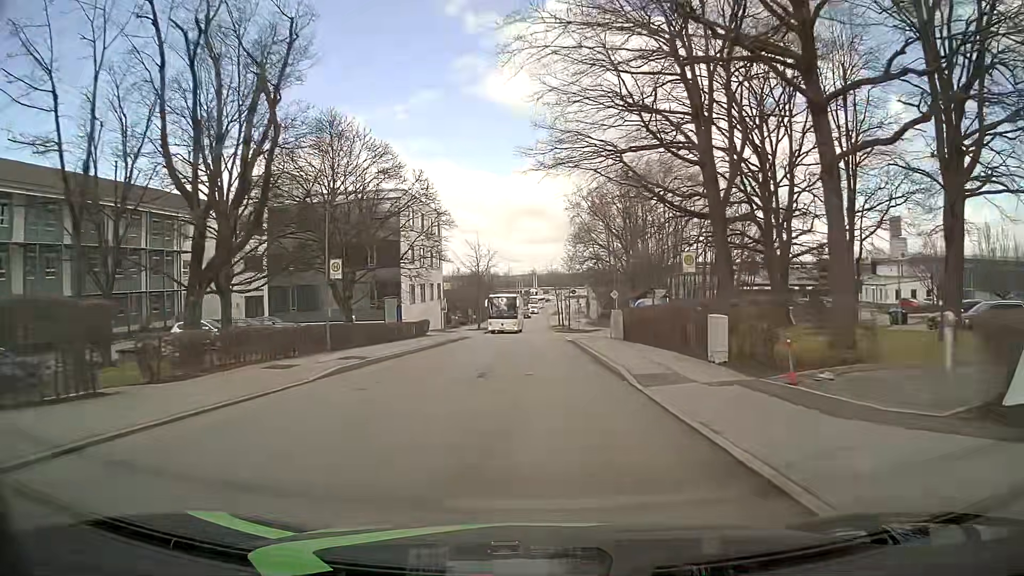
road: residential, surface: asphalt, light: Day
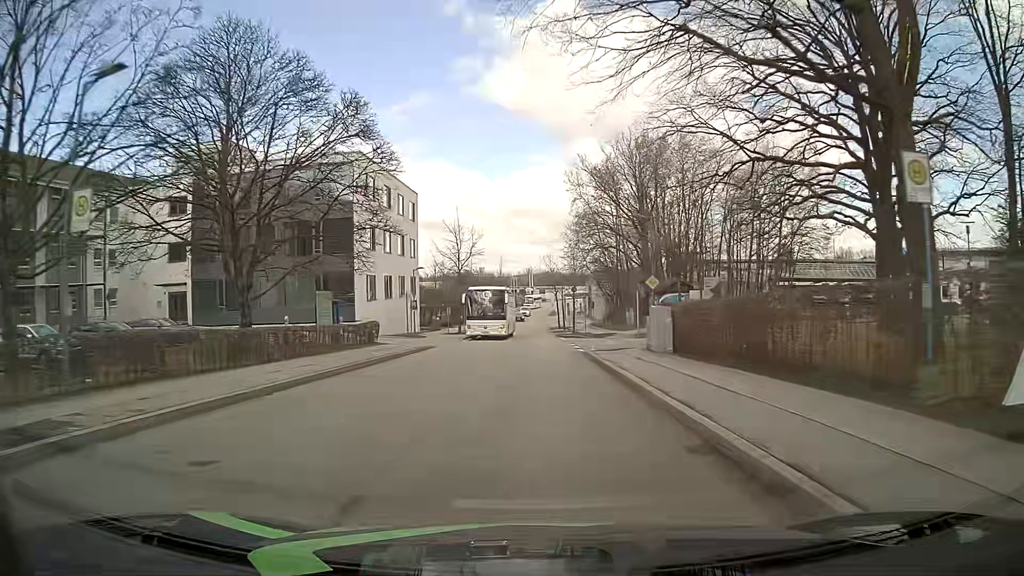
(0.0, +14.1) m; 0°
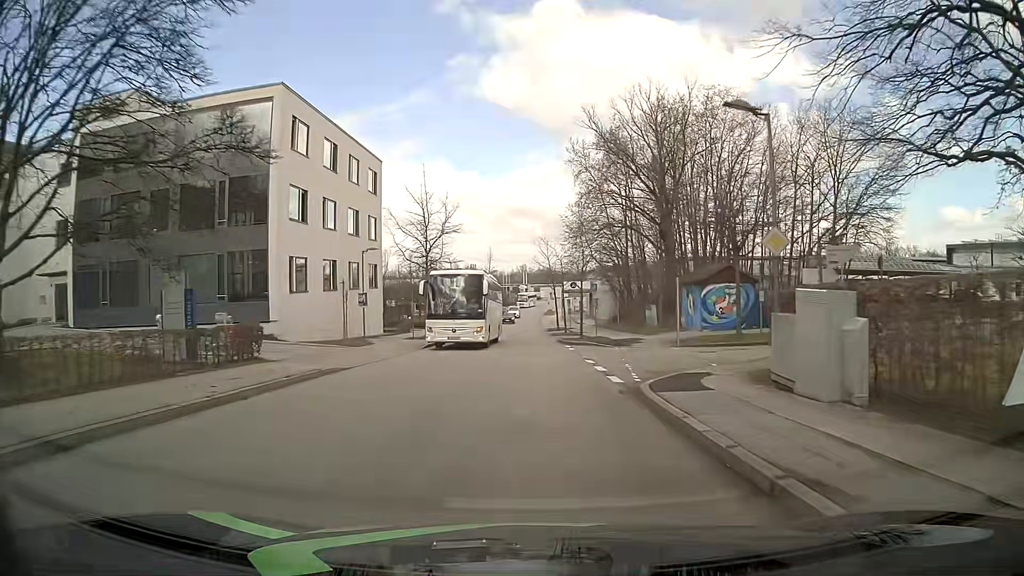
(0.0, +14.0) m; +1°
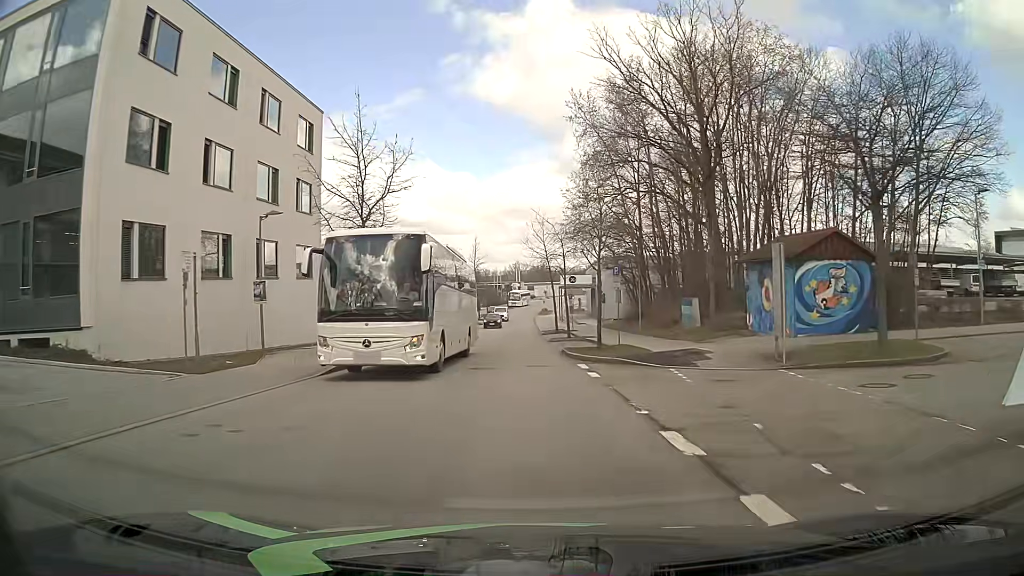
(+0.1, +14.0) m; +1°
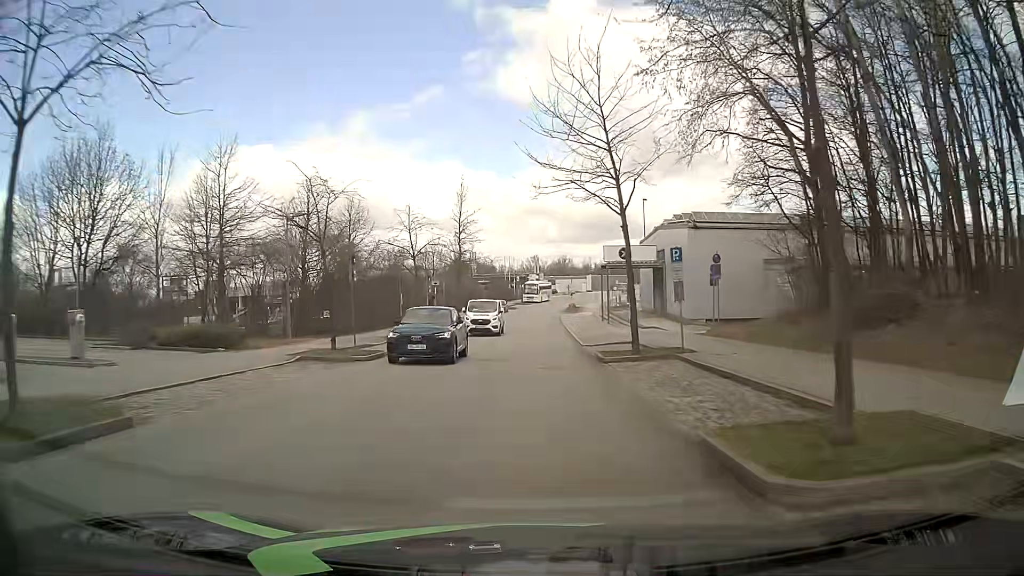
(-0.7, +34.8) m; -2°
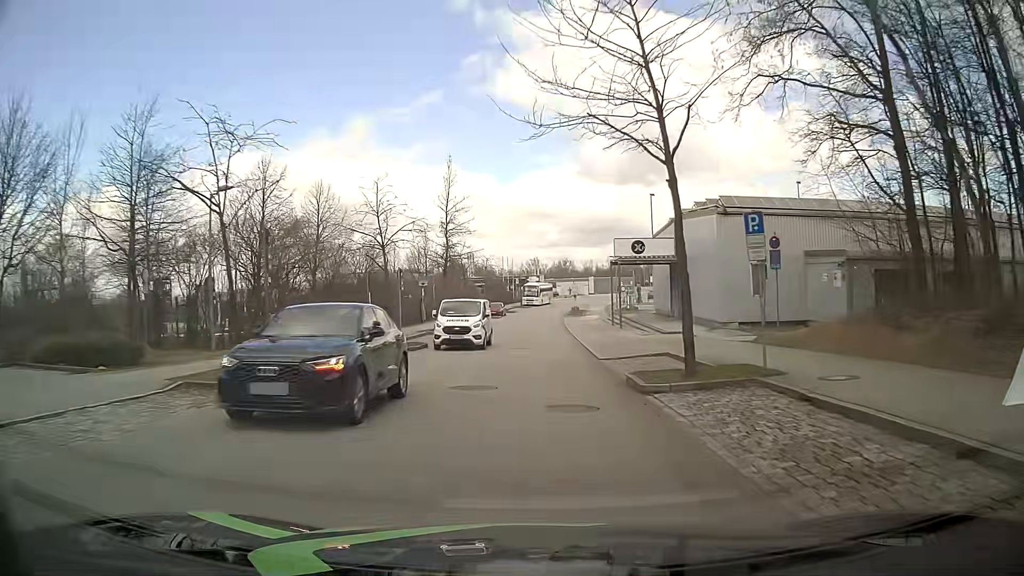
(+0.1, +7.0) m; 0°
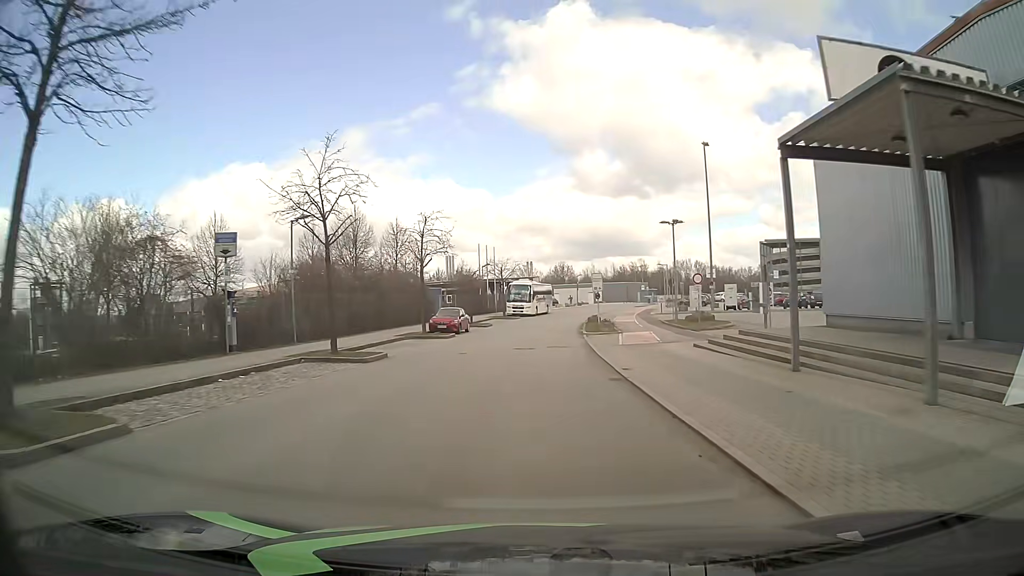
(+0.2, +35.4) m; 0°
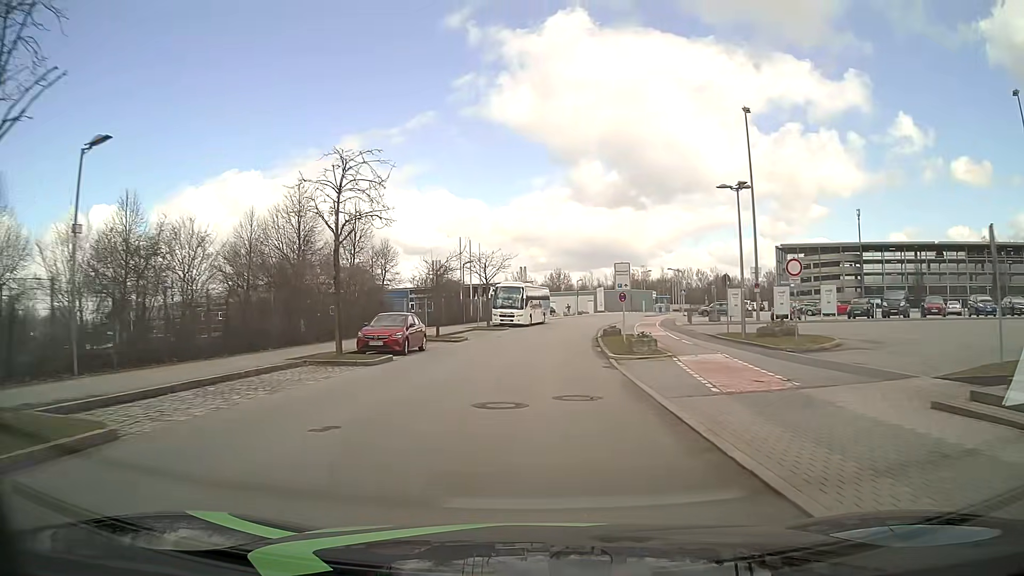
(+0.1, +14.4) m; +1°
(0, +10) (0, +20) (+1, +30) (+2, +40) (+3, +50) (+5, +60) (+7, +70) (+9, +79) (+12, +89) (+16, +98) m
